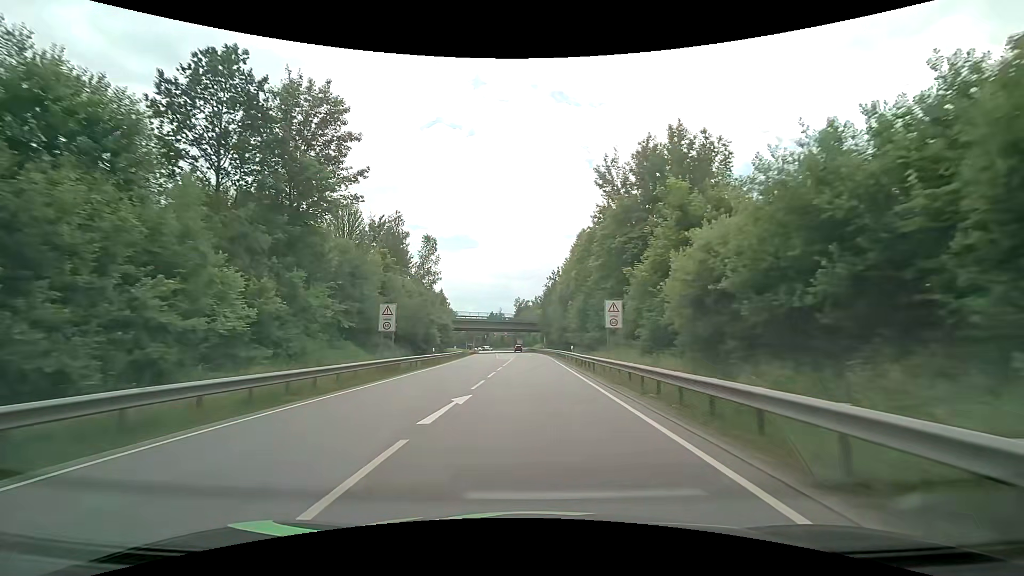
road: primary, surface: asphalt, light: Day
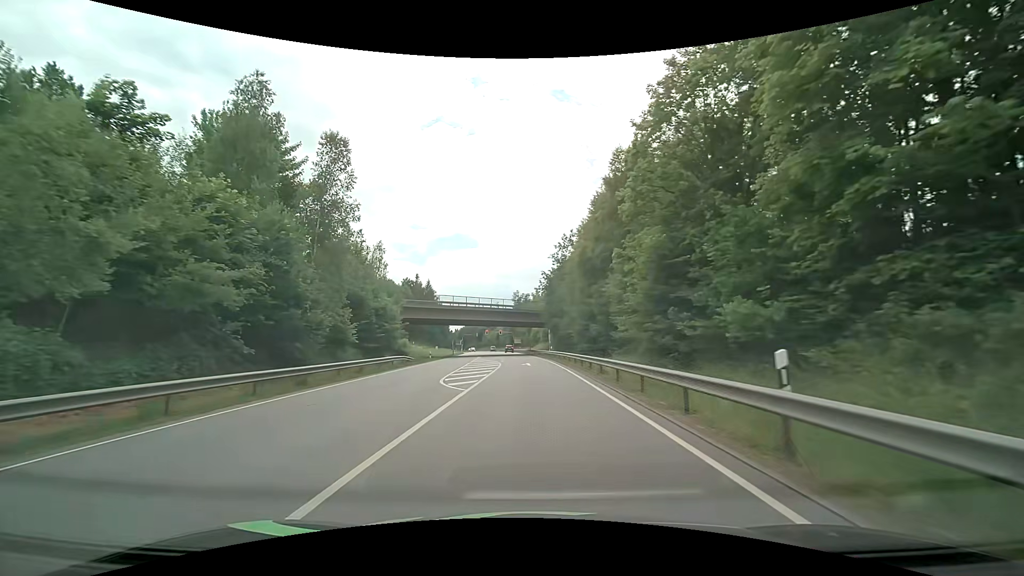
(0.0, +33.2) m; 0°
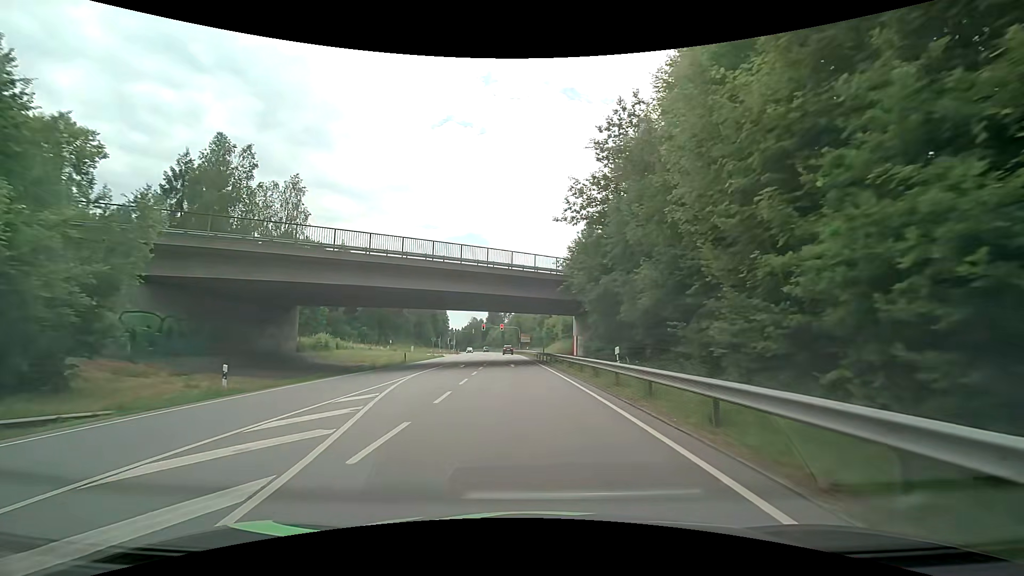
(-0.2, +38.0) m; -1°
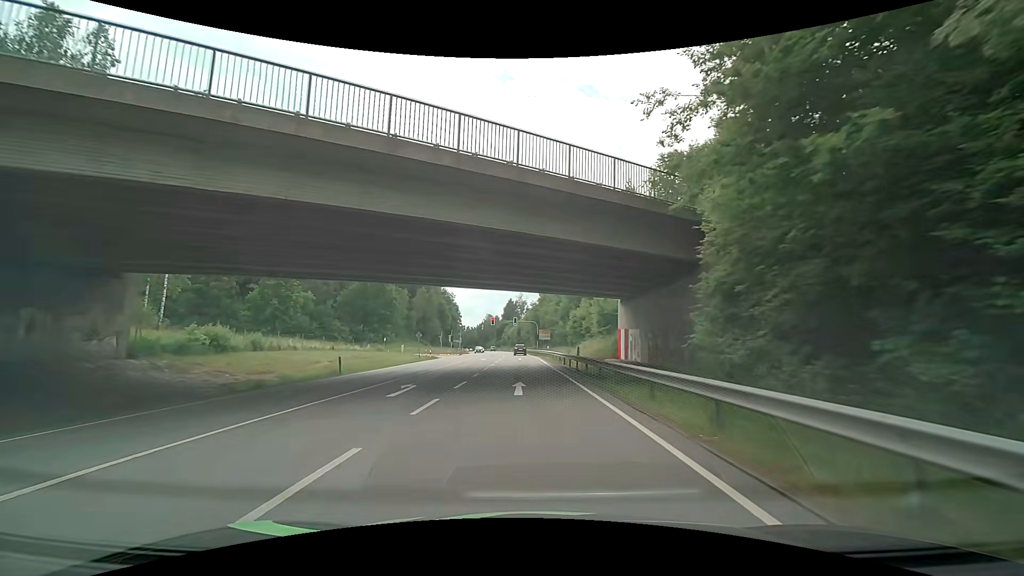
(-0.3, +20.2) m; -2°
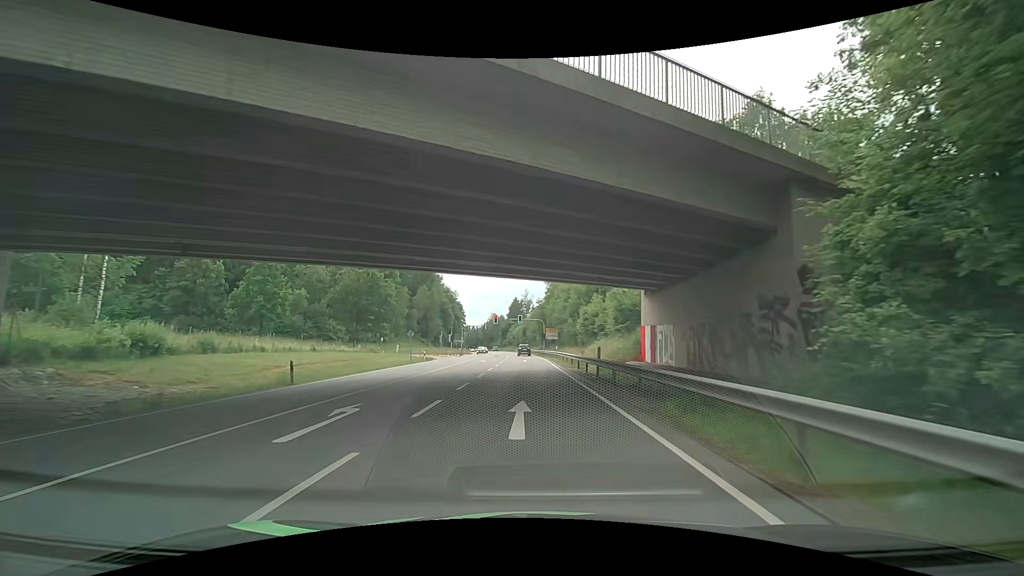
(0.0, +6.3) m; -1°
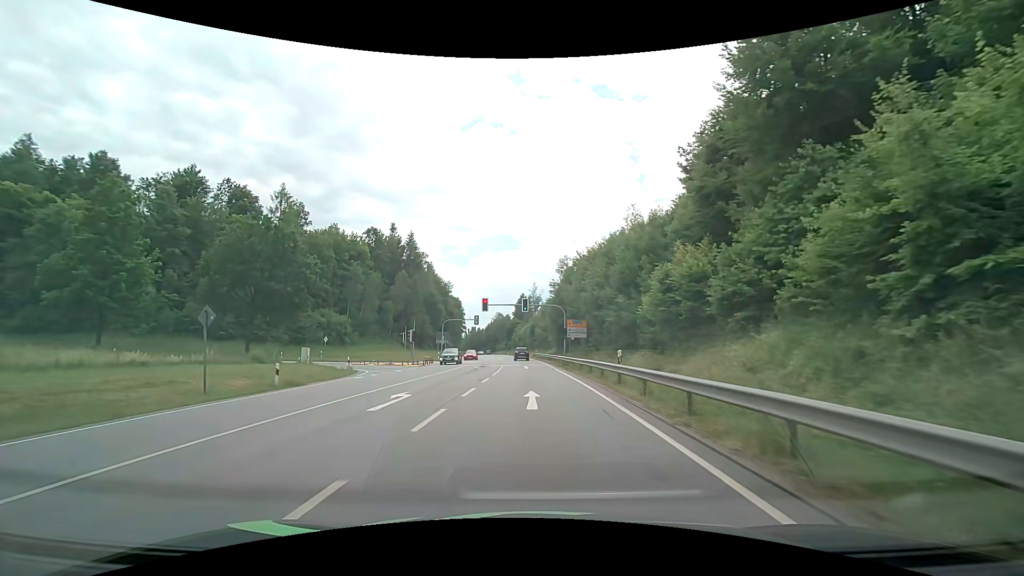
(-1.0, +31.6) m; -1°
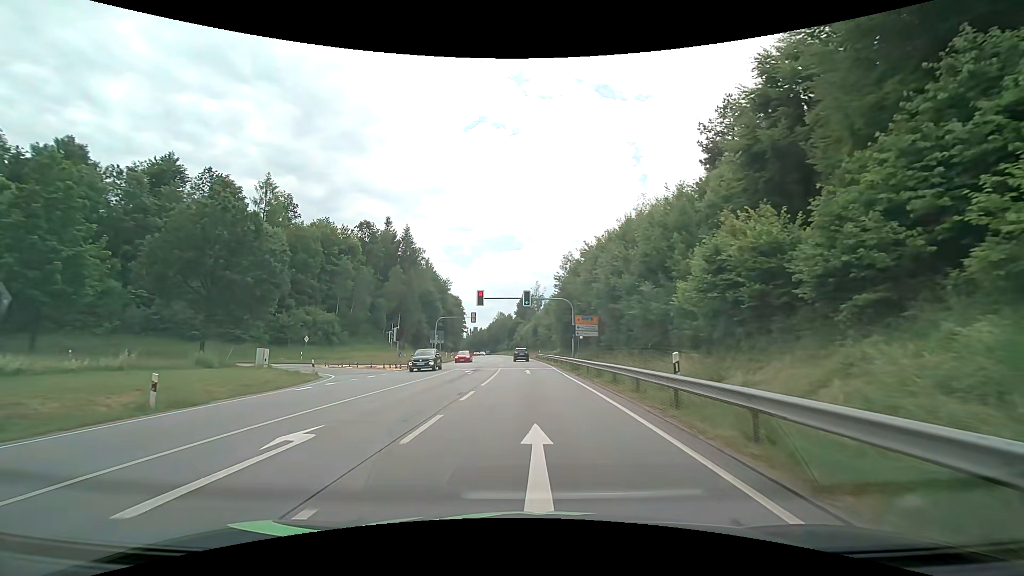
(+0.1, +6.9) m; 0°
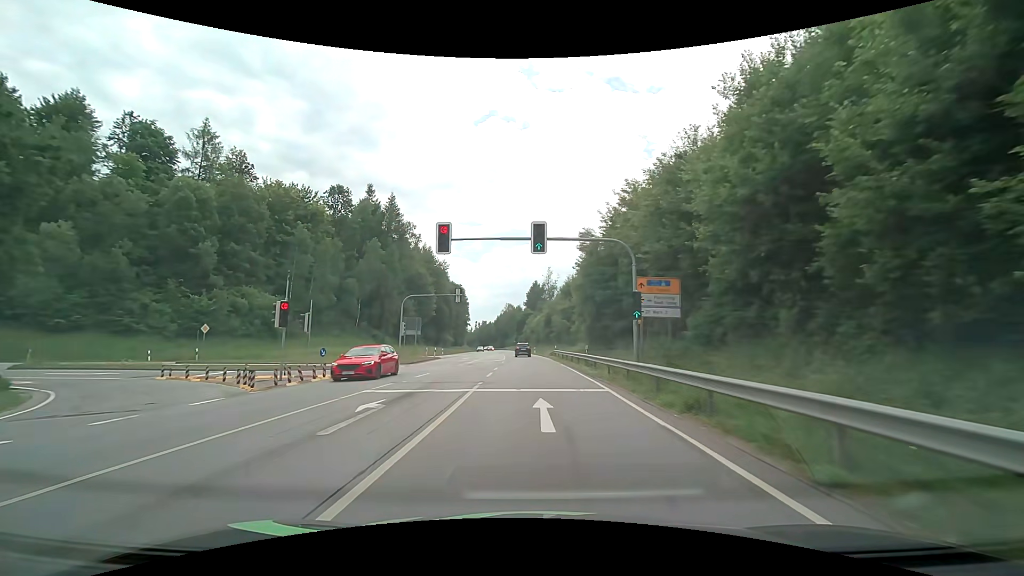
(-0.3, +21.9) m; -1°
(0, +10) (0, +20) (0, +30) (-1, +40) (-1, +50) (-2, +60) (-2, +70) (-3, +80) (-4, +90) (-4, +100) m
